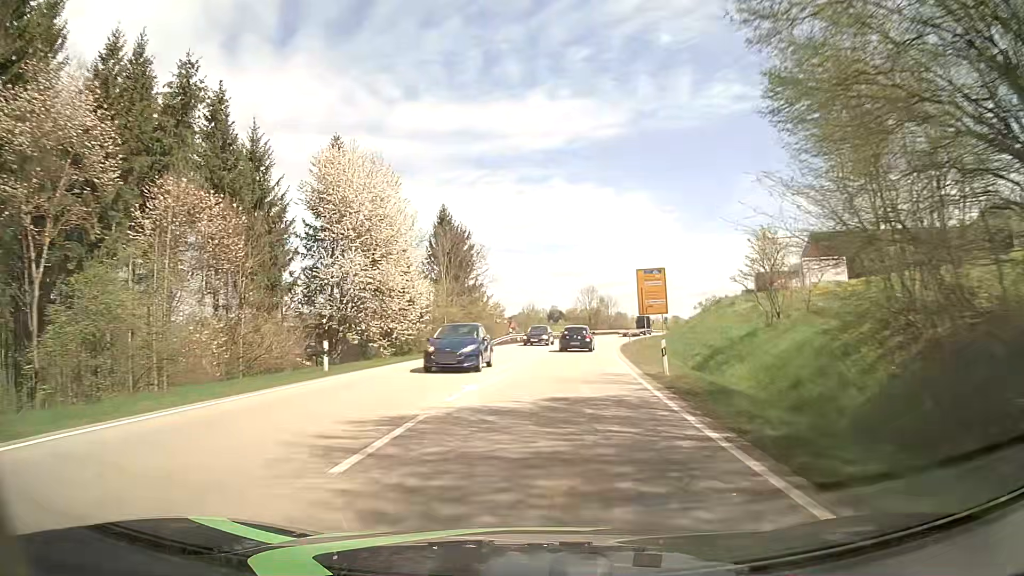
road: primary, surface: asphalt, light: Day
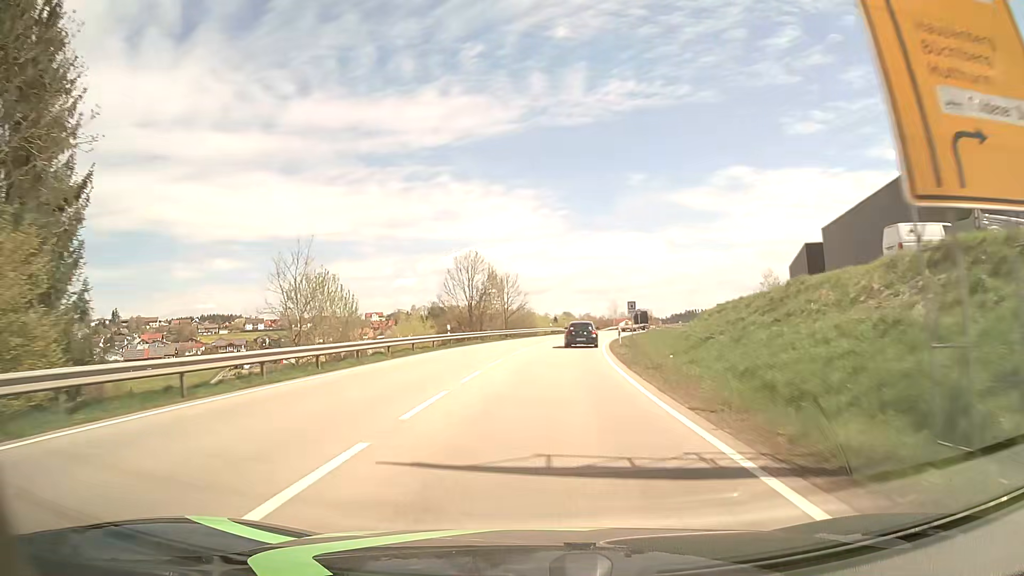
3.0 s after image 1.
(+4.9, +56.2) m; +10°
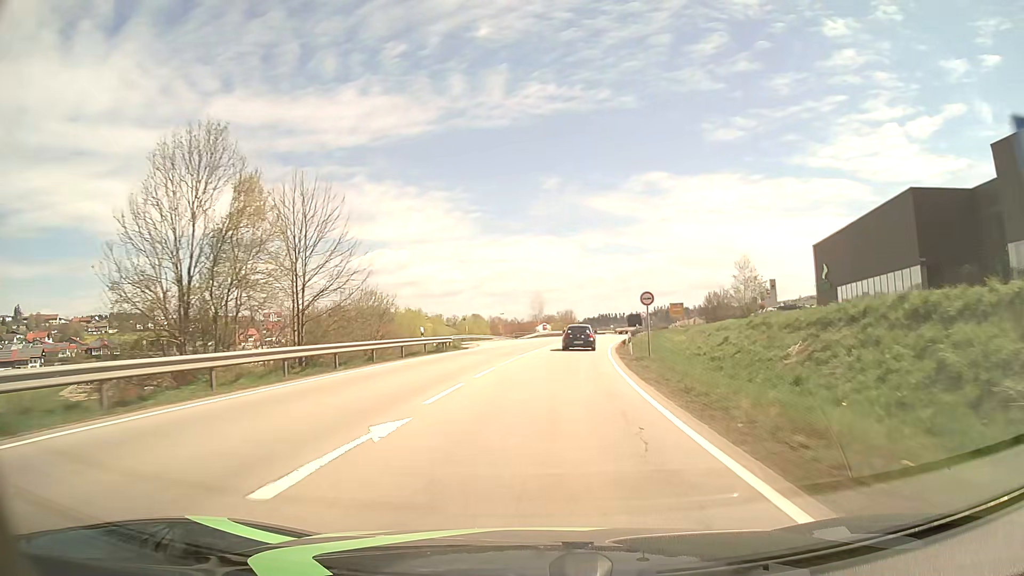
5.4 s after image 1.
(+2.8, +46.0) m; +7°
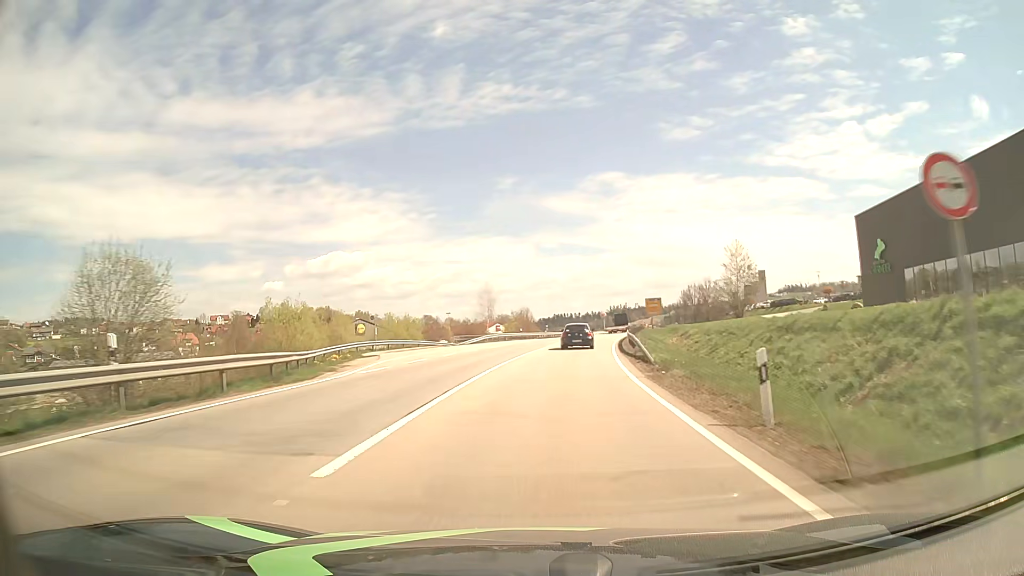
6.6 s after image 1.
(+0.9, +23.3) m; +4°
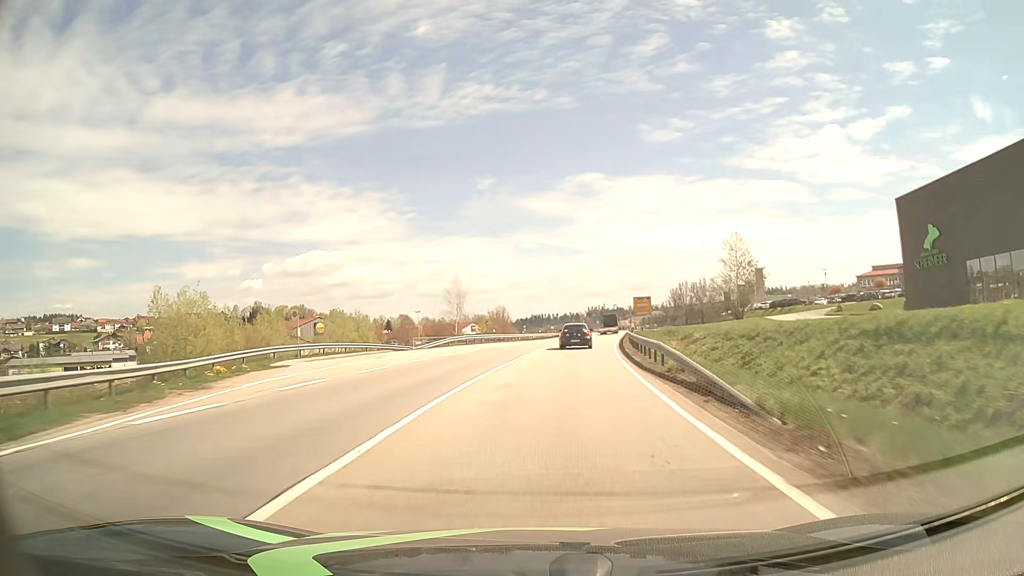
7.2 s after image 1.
(+0.2, +11.8) m; +2°
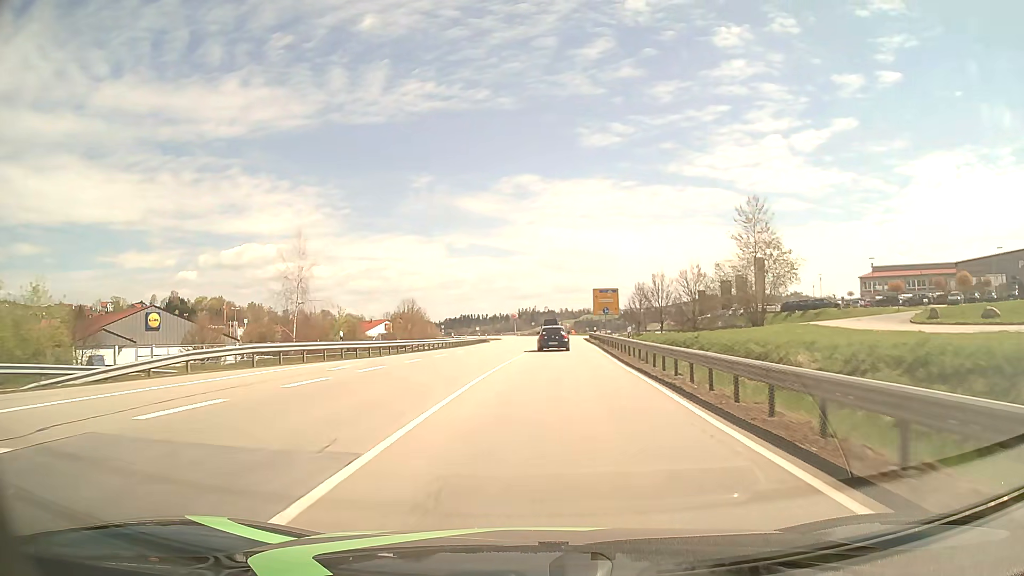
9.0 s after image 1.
(+1.8, +35.5) m; +6°
